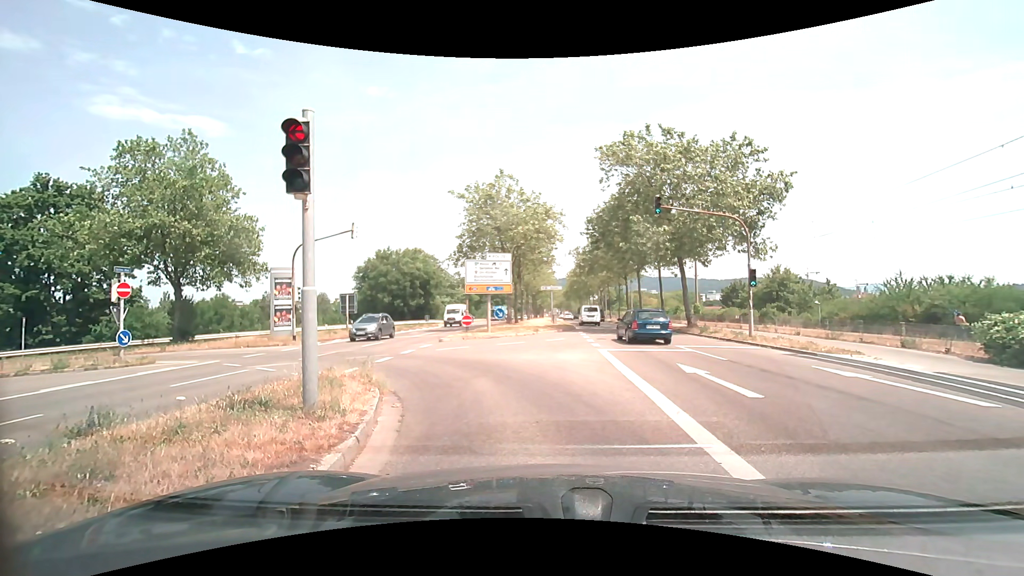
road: secondary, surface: asphalt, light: Day
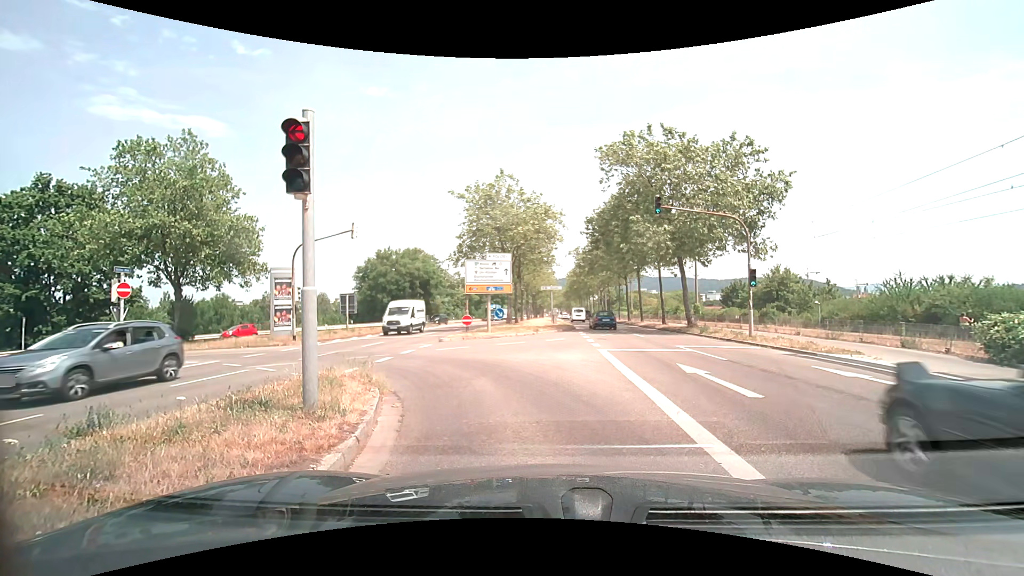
(0.0, 0.0) m; 0°
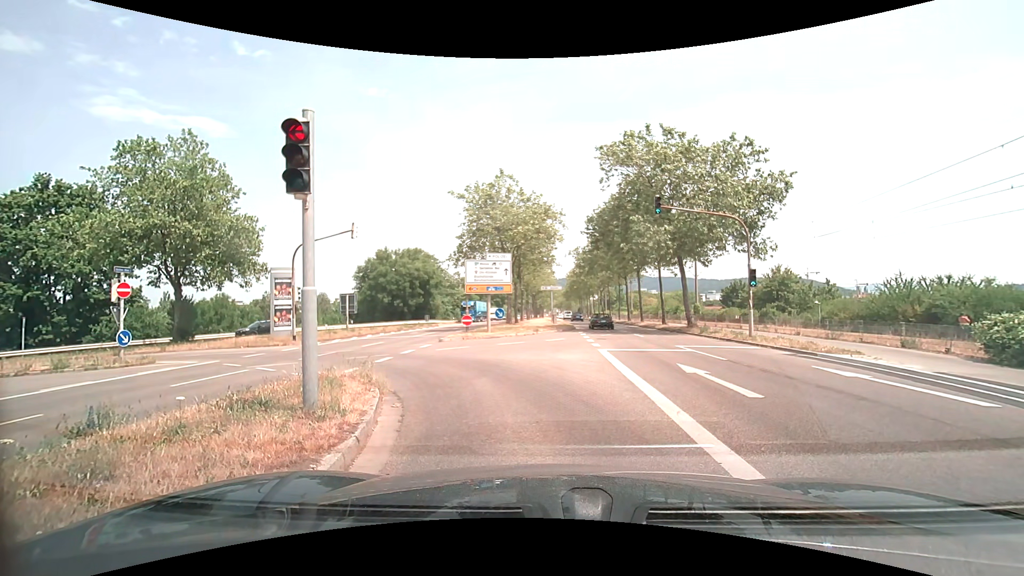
(0.0, 0.0) m; 0°
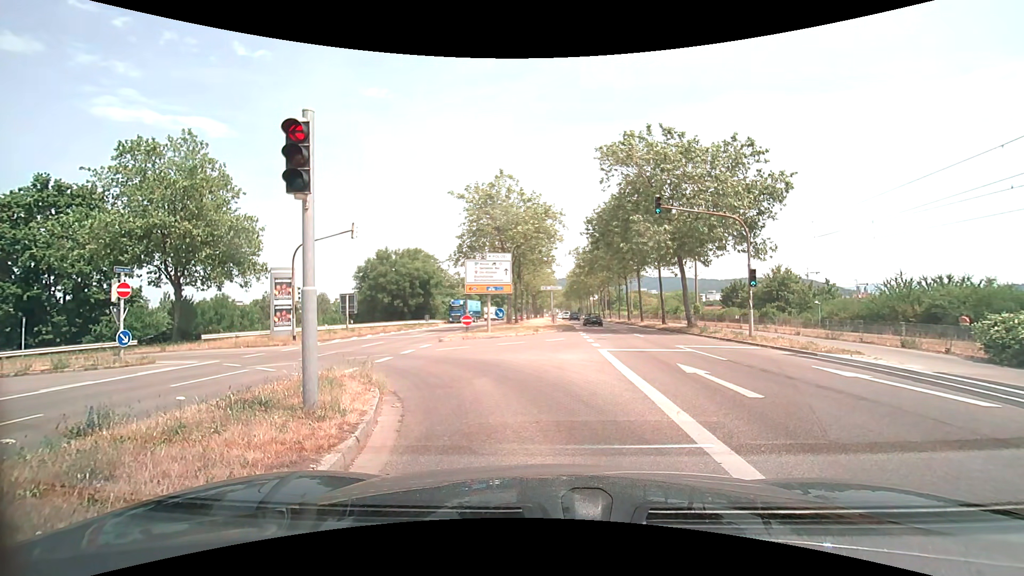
(0.0, 0.0) m; 0°
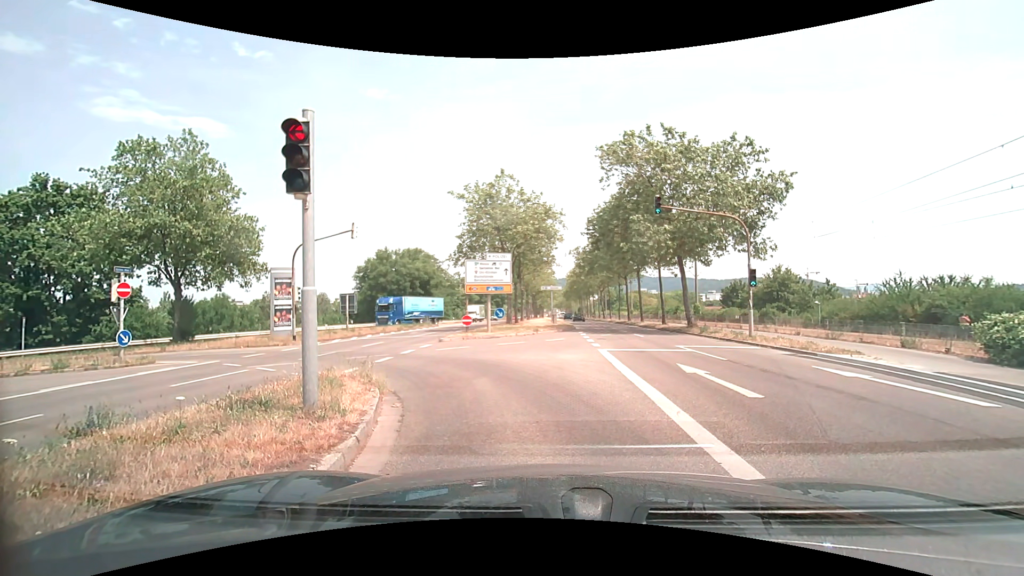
(0.0, 0.0) m; 0°
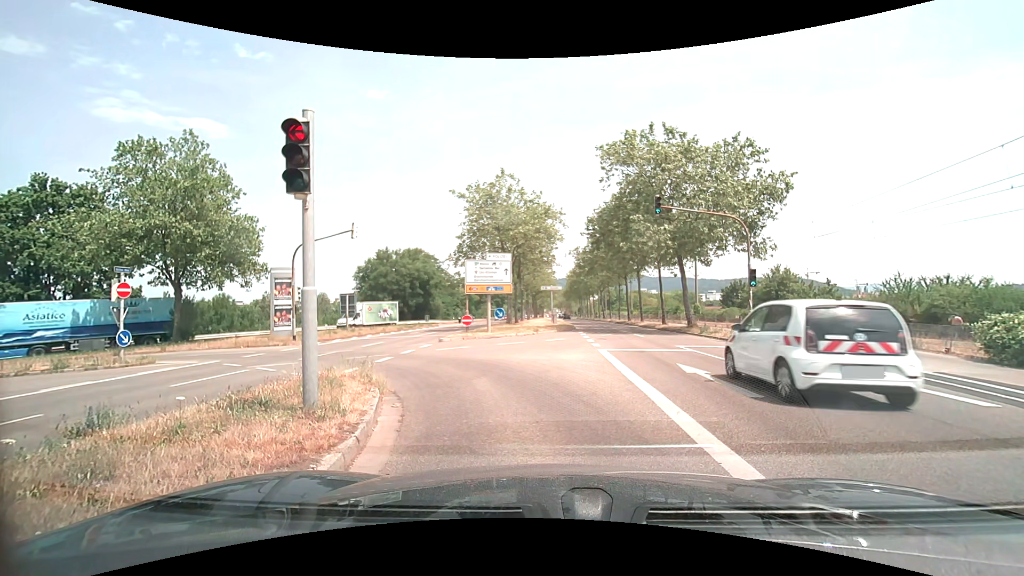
(0.0, 0.0) m; 0°
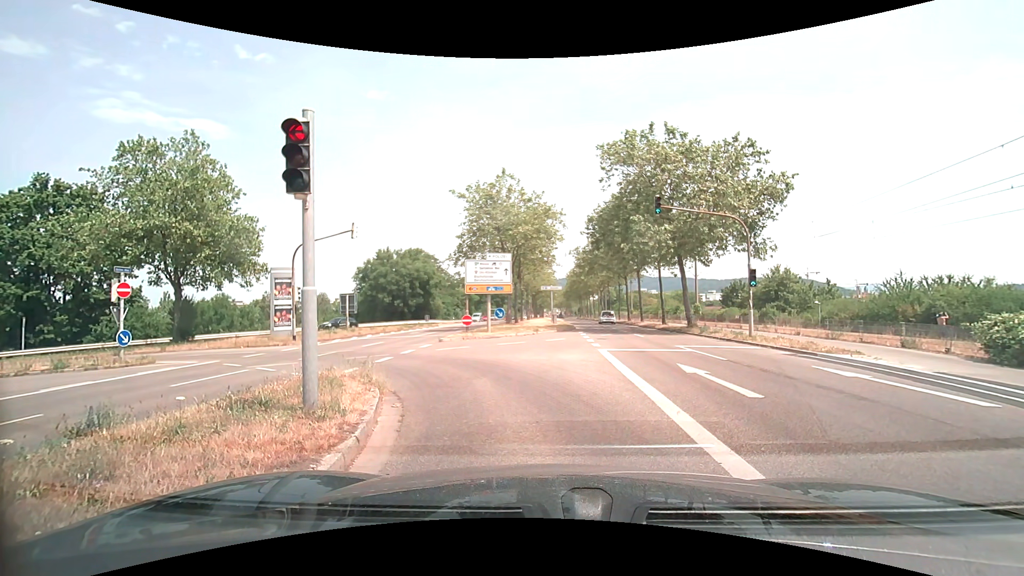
(0.0, 0.0) m; 0°
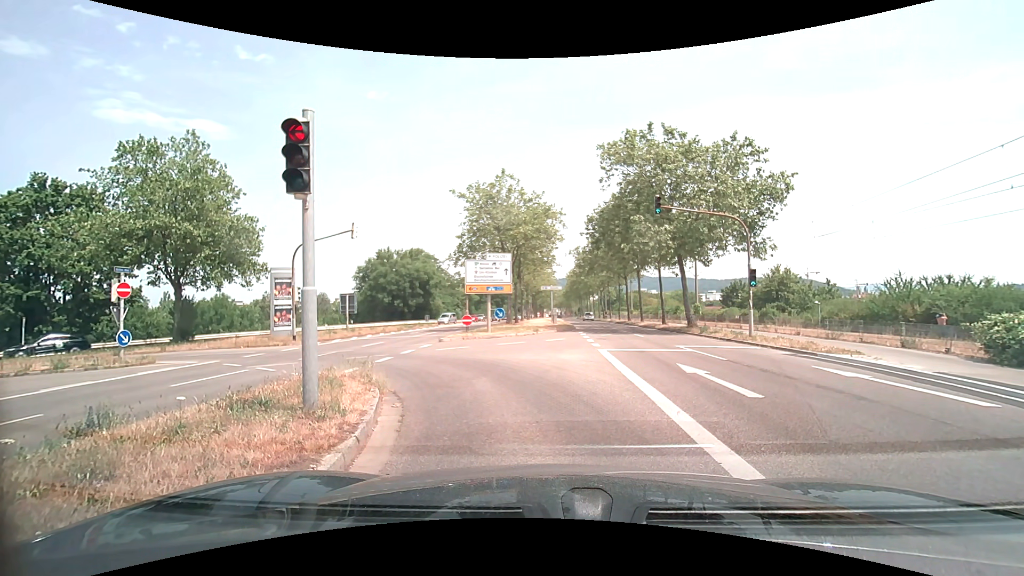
(0.0, 0.0) m; 0°
